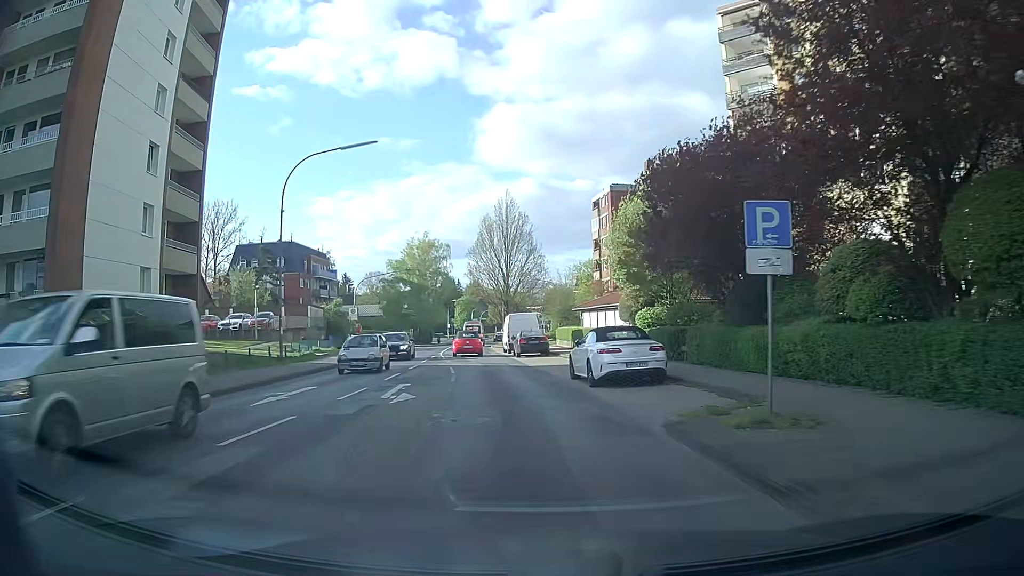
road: secondary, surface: asphalt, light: Day
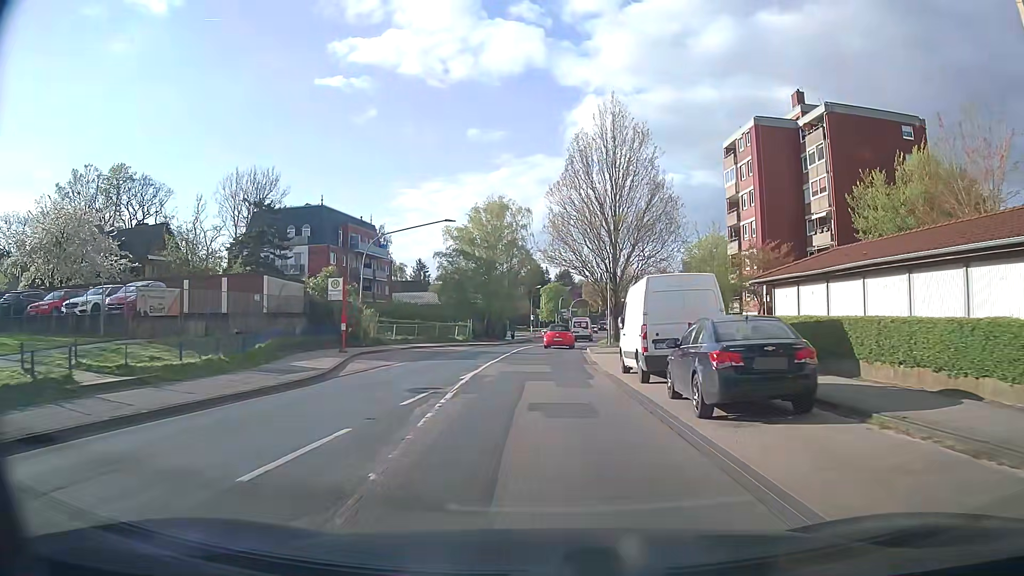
(-2.0, +26.7) m; -8°
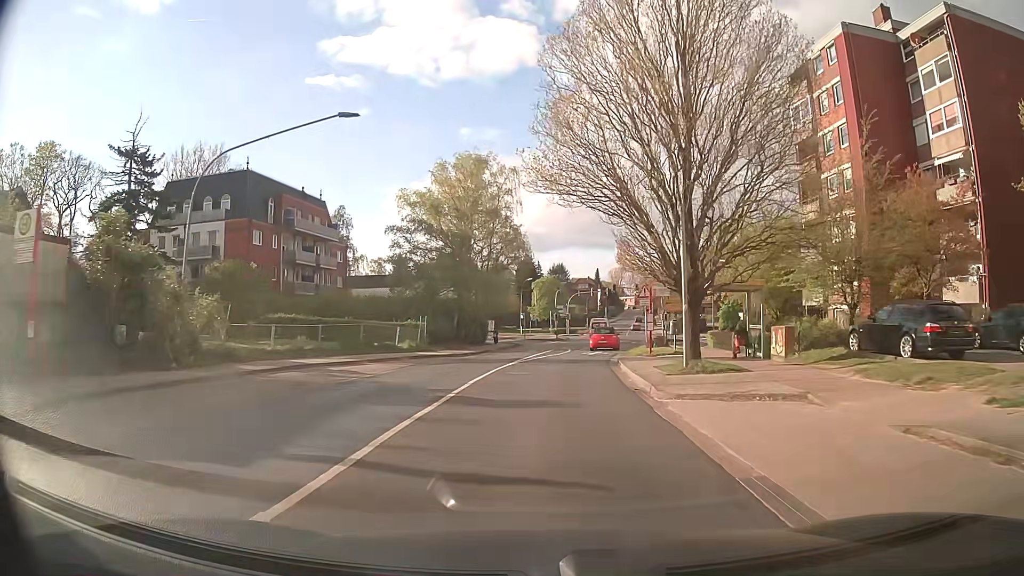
(+0.1, +21.1) m; 0°
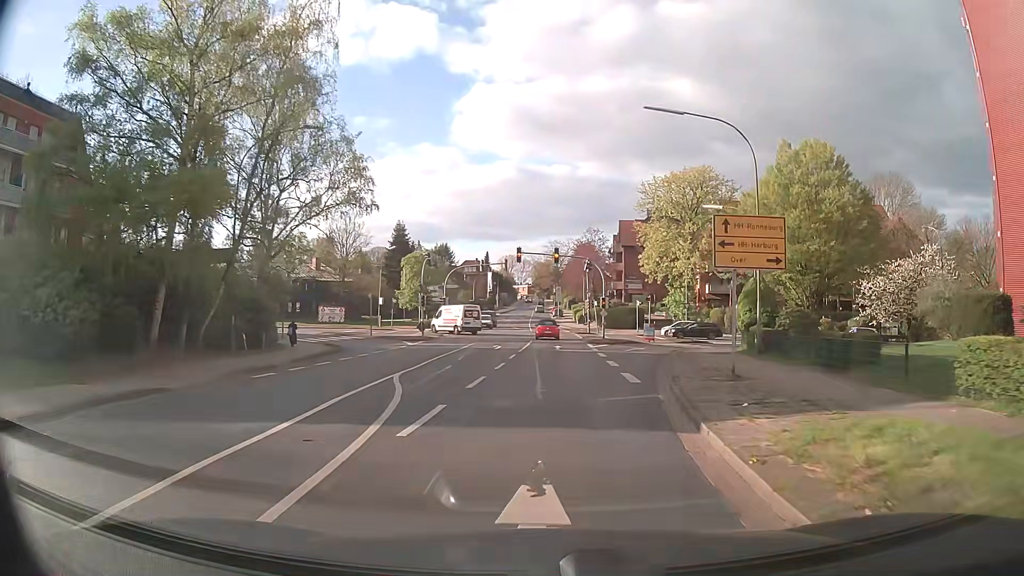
(+2.3, +33.6) m; +9°
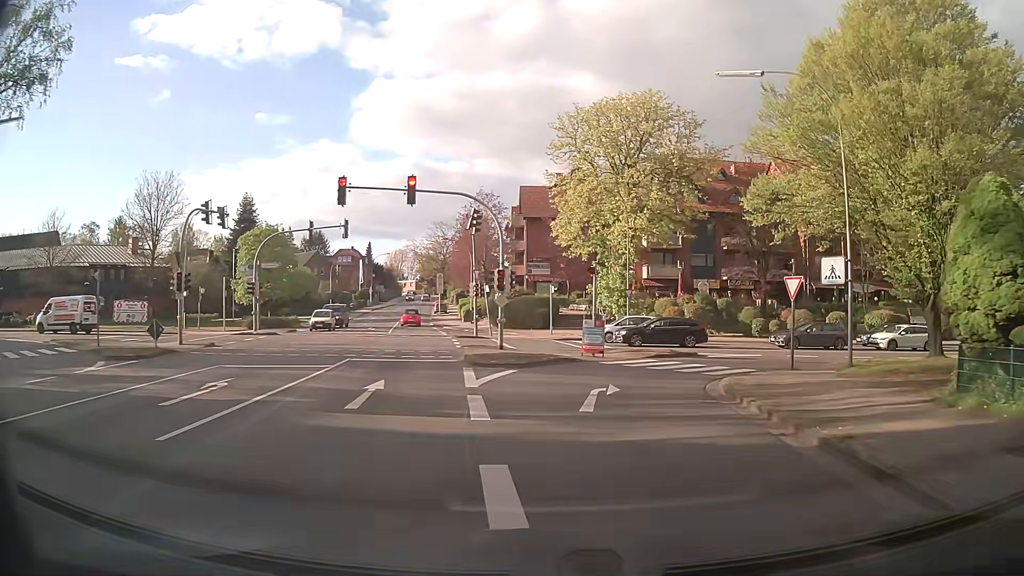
(+2.0, +24.6) m; +9°
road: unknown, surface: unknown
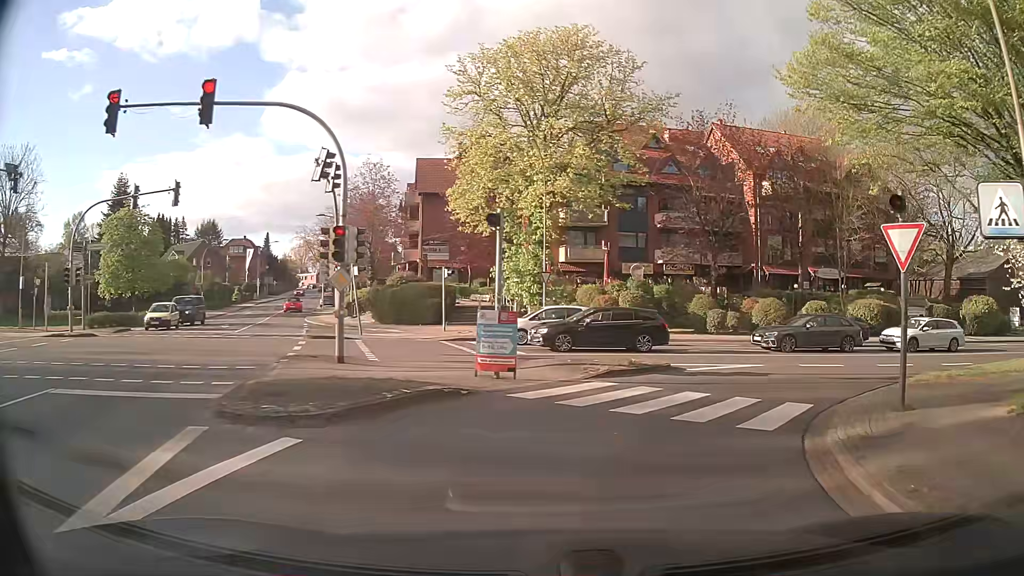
(+0.7, +11.0) m; +9°
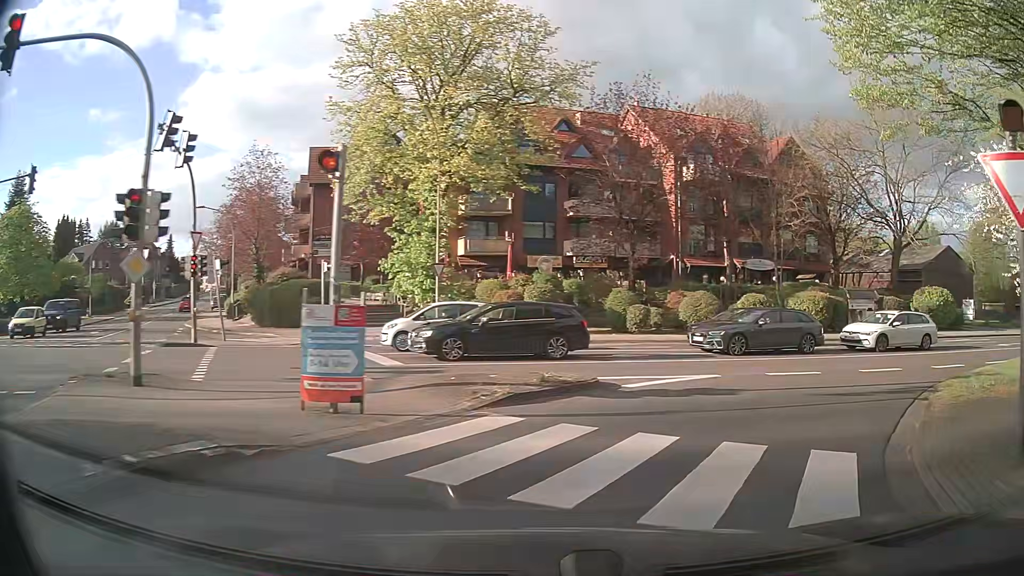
(+0.2, +5.0) m; +7°
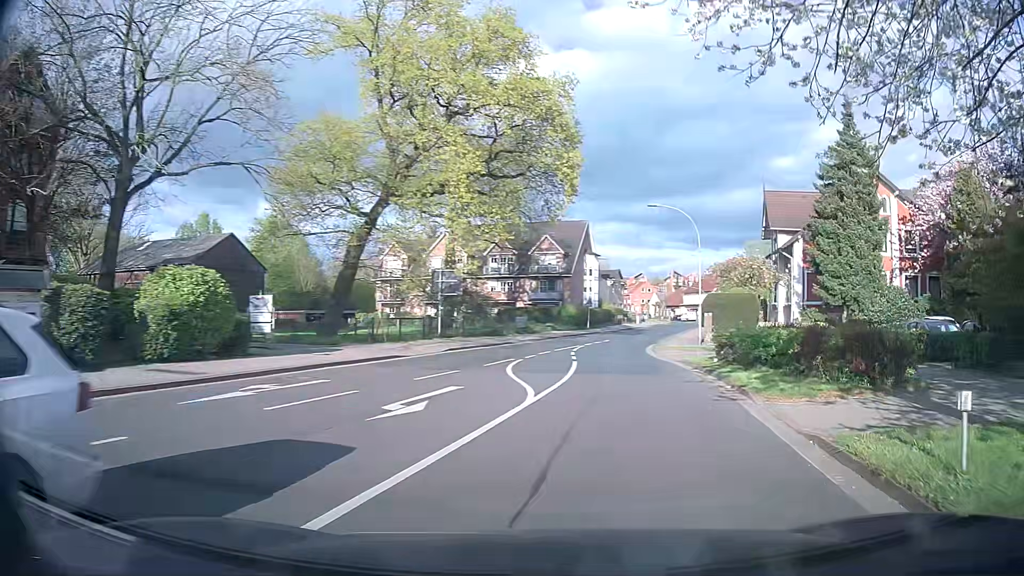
(+11.8, +19.4) m; +61°
